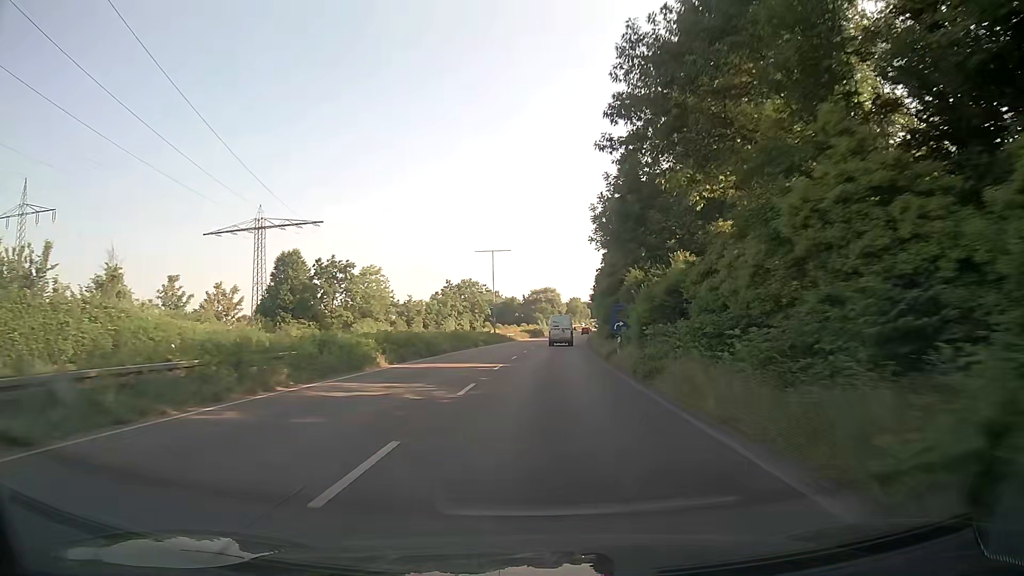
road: trunk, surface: asphalt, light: Day
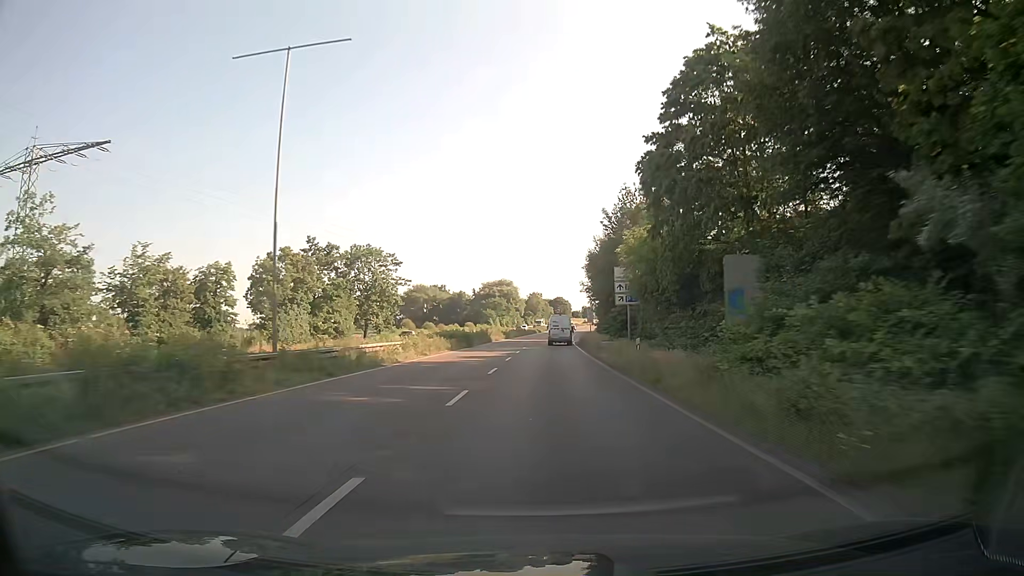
(+1.8, +56.1) m; +4°
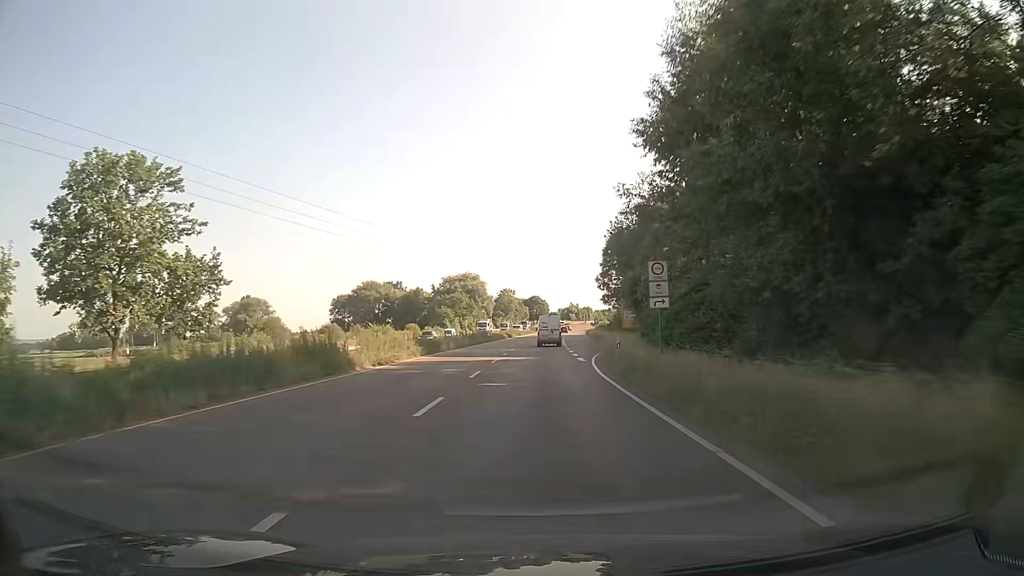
(+1.1, +46.4) m; +2°
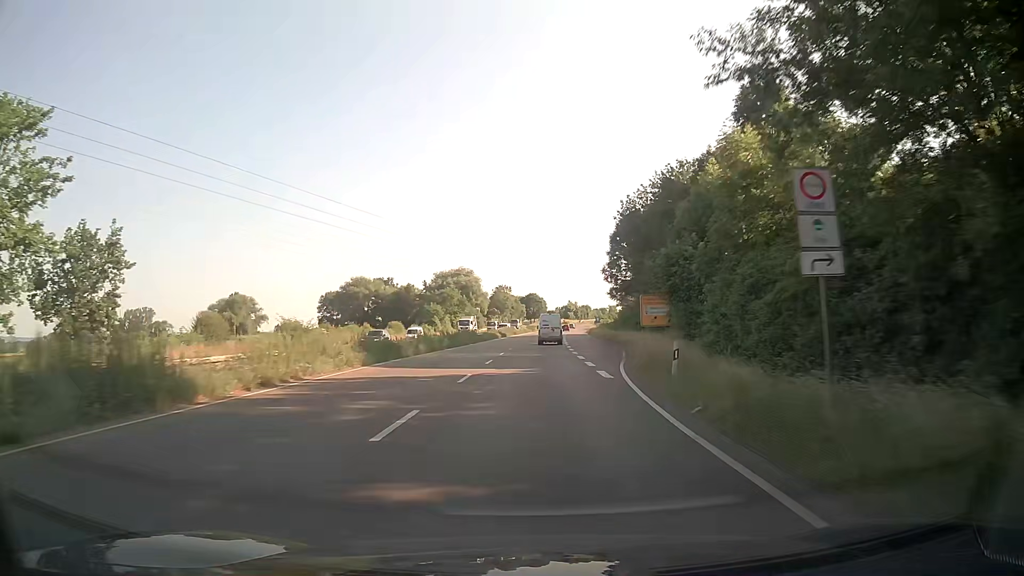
(0.0, +11.8) m; 0°
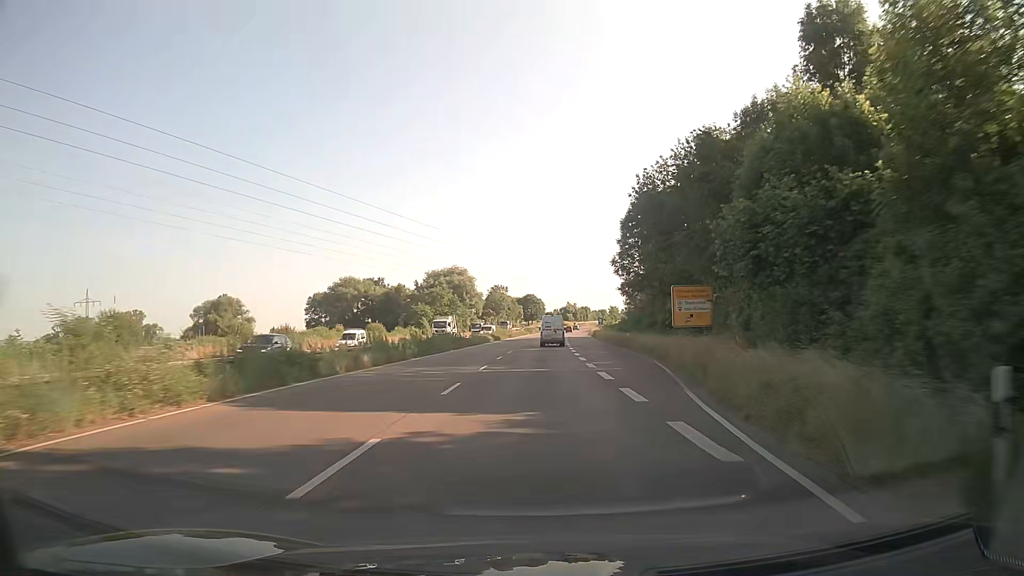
(+0.1, +11.8) m; 0°
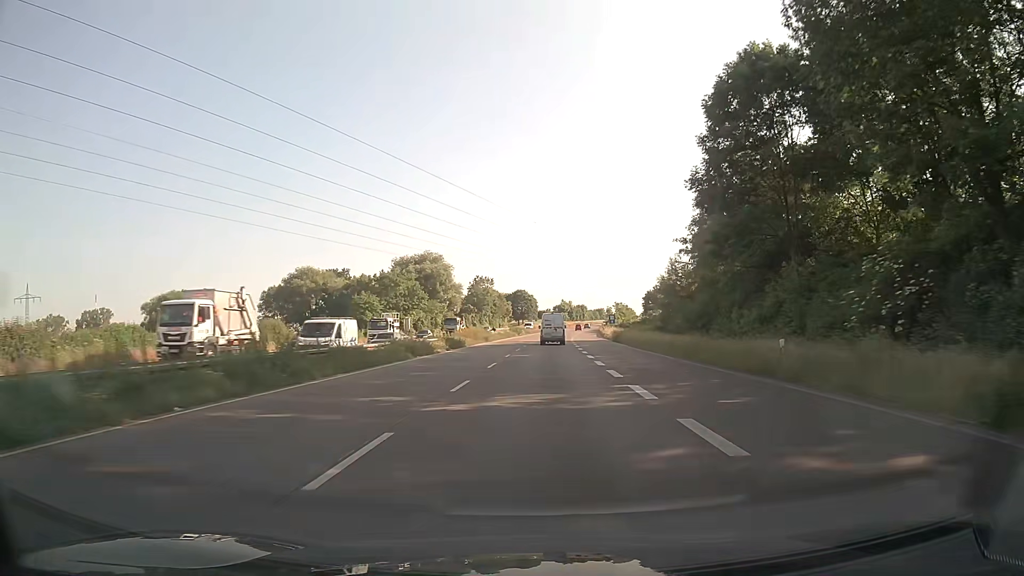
(+0.1, +35.8) m; 0°
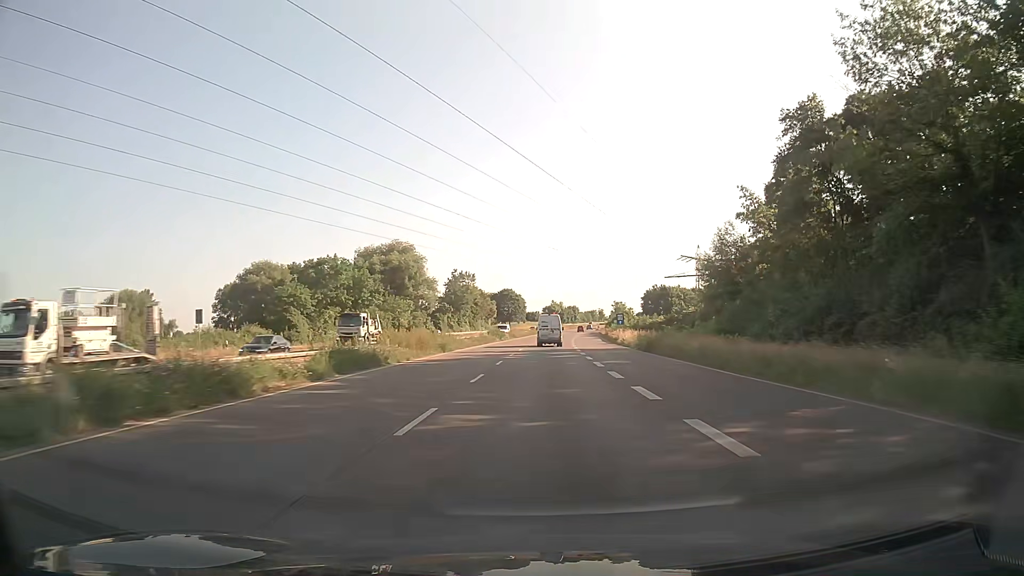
(+0.3, +24.1) m; +1°
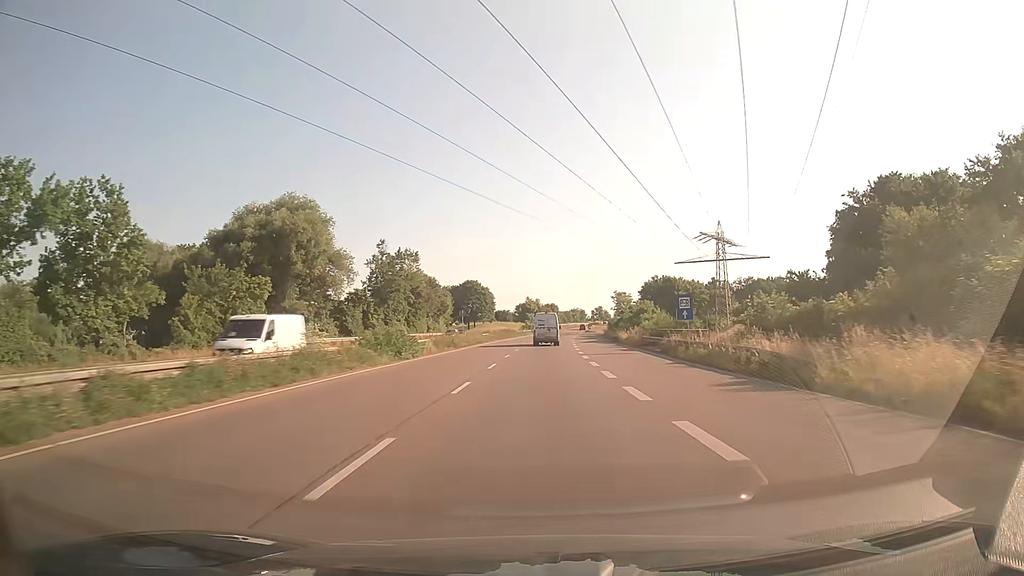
(+0.9, +48.5) m; +2°
(0, +10) (0, +20) (0, +30) (+1, +40) (+1, +50) (+2, +60) (+2, +70) (+3, +80) (+3, +90) (+4, +100) m
